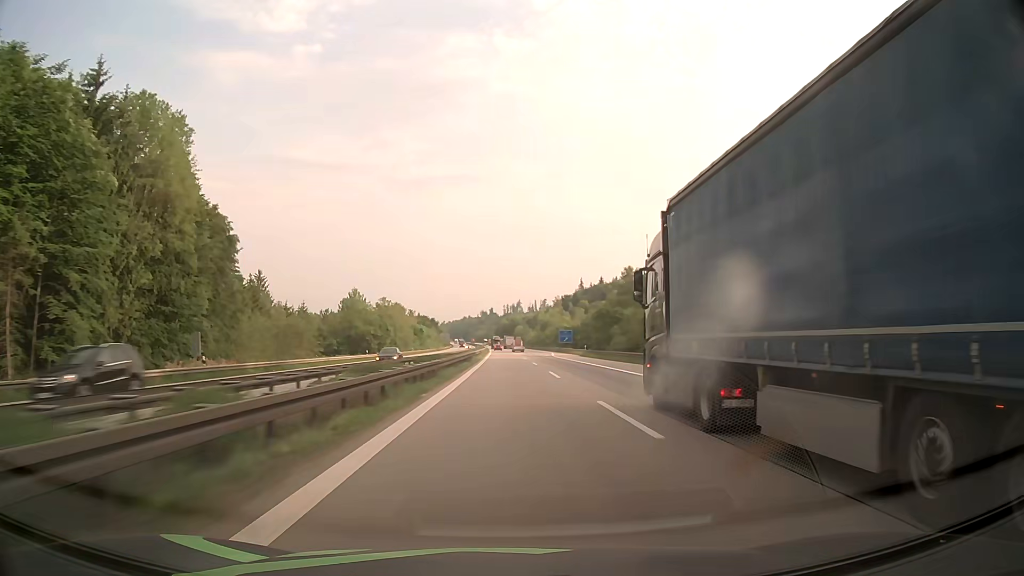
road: motorway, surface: asphalt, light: Day
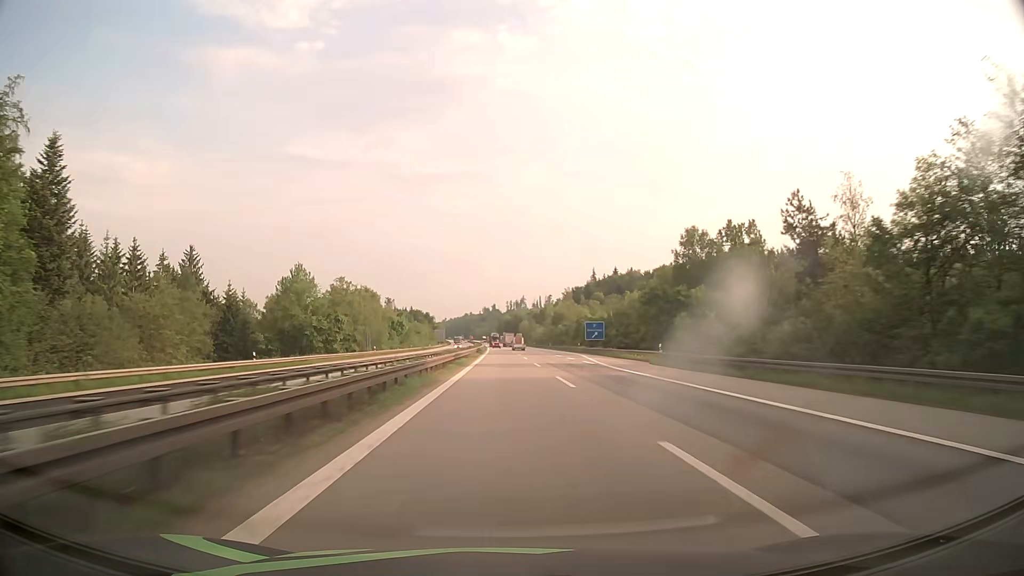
(-0.1, +43.0) m; 0°
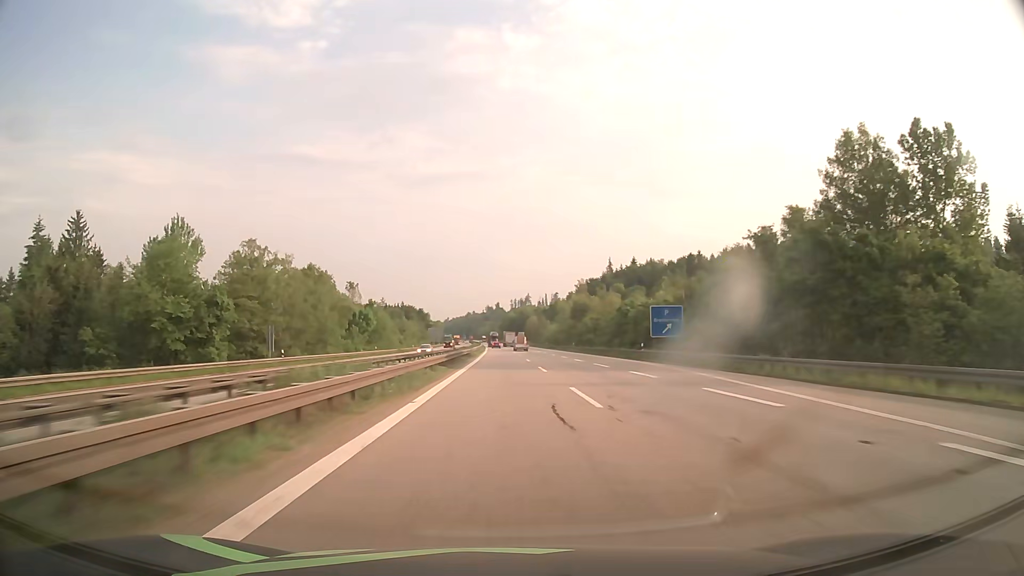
(-0.2, +43.2) m; 0°
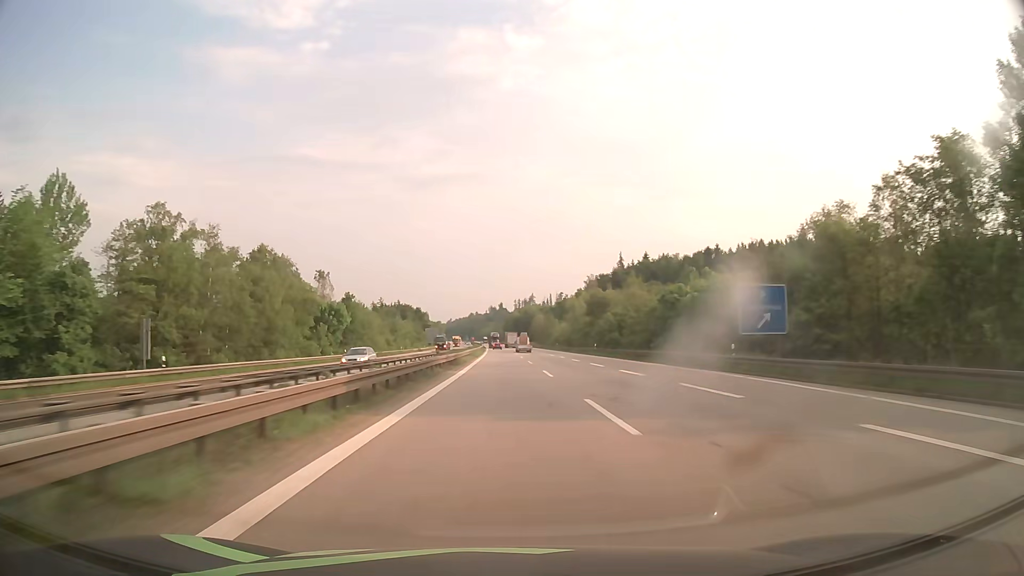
(-0.1, +21.6) m; 0°
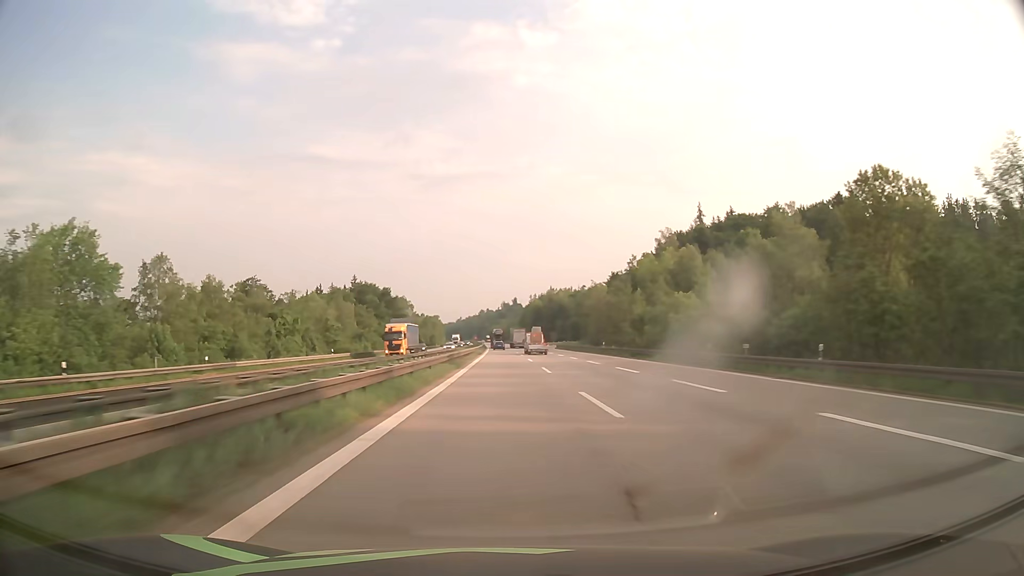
(-1.4, +105.5) m; -1°
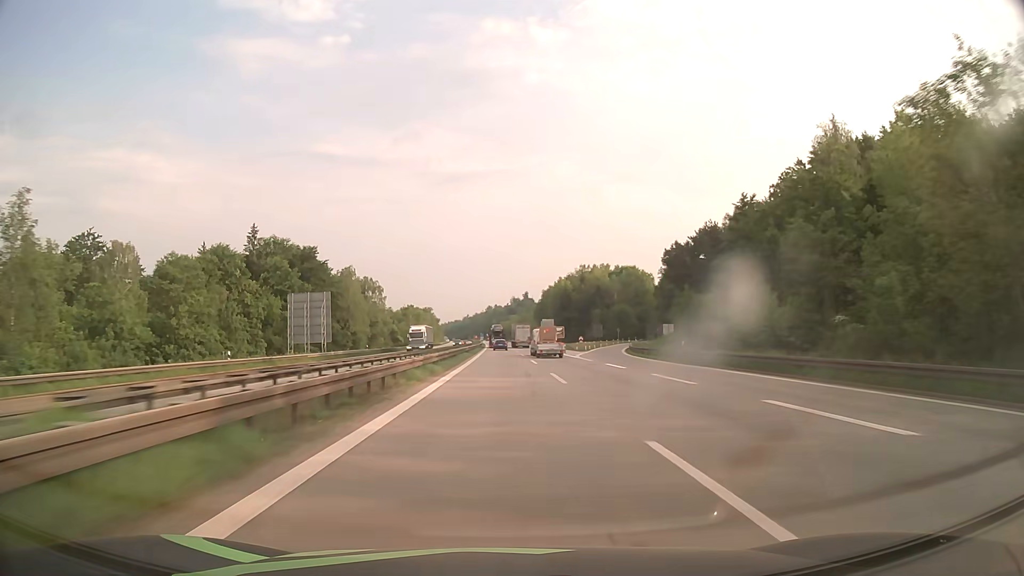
(-0.6, +80.9) m; -1°
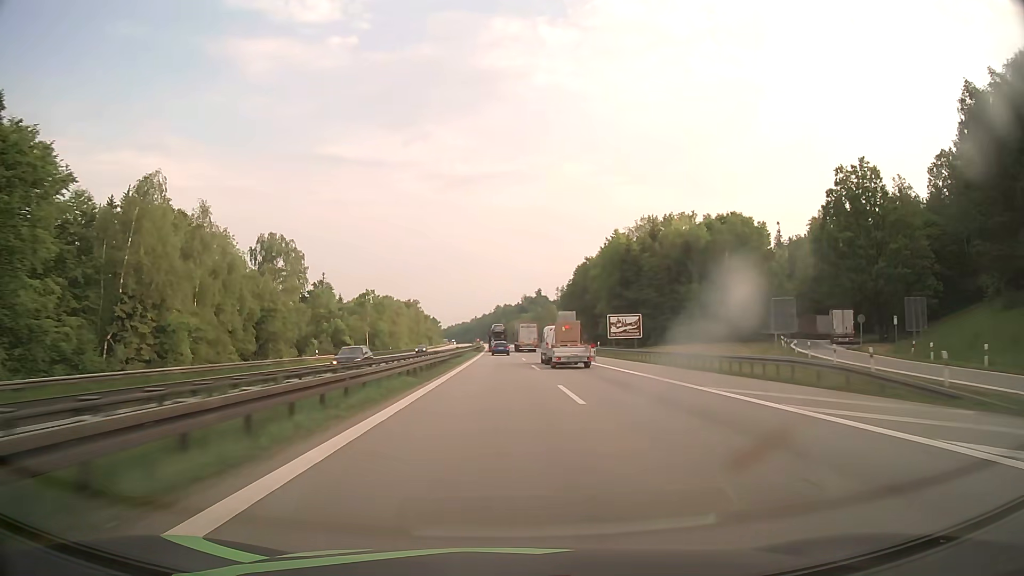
(-0.6, +77.4) m; -1°
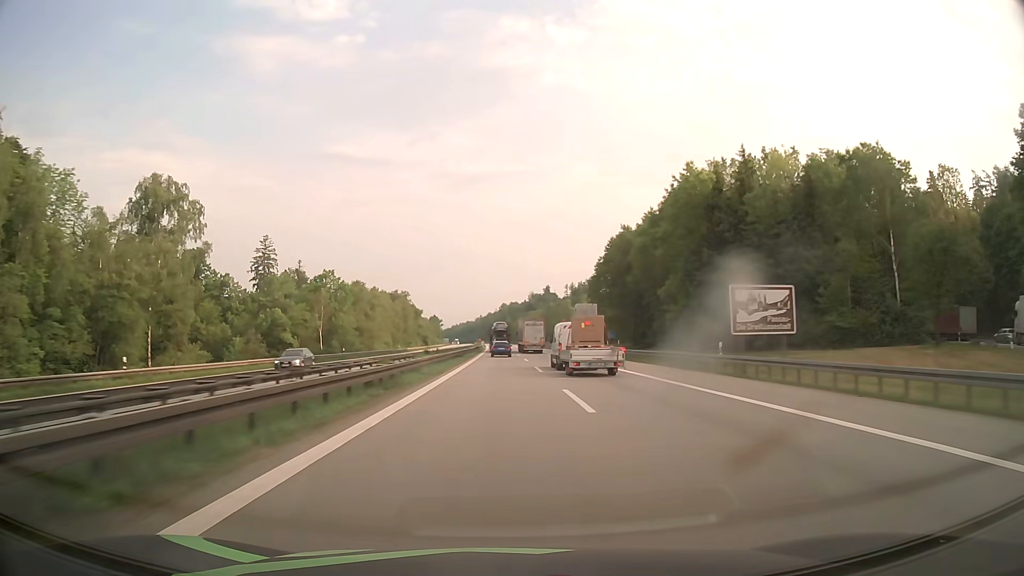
(-0.2, +37.9) m; 0°
(0, +10) (0, +20) (0, +30) (0, +40) (0, +50) (-1, +60) (-1, +70) (-1, +80) (-1, +90) (-2, +100) m
